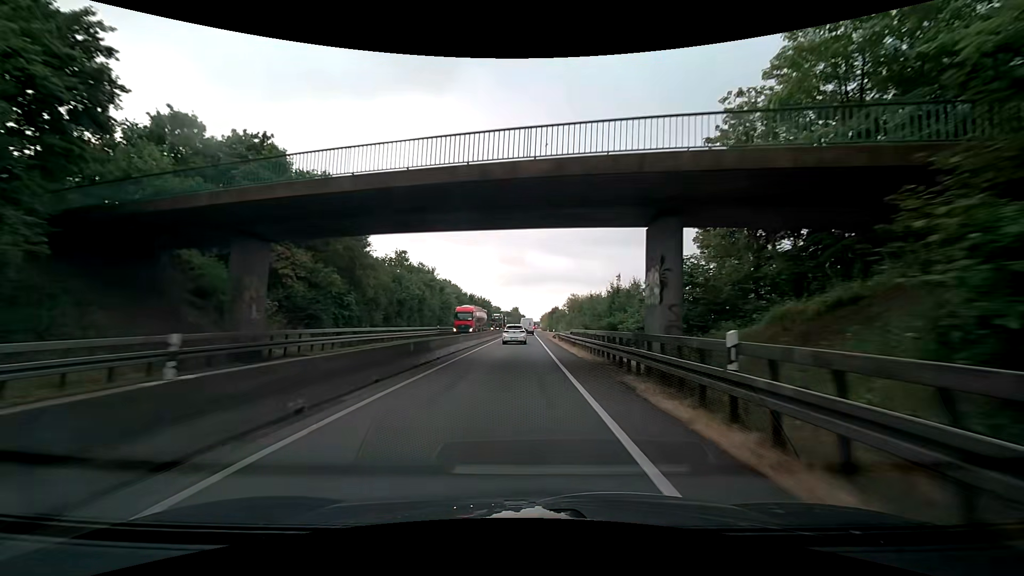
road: trunk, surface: asphalt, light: Day
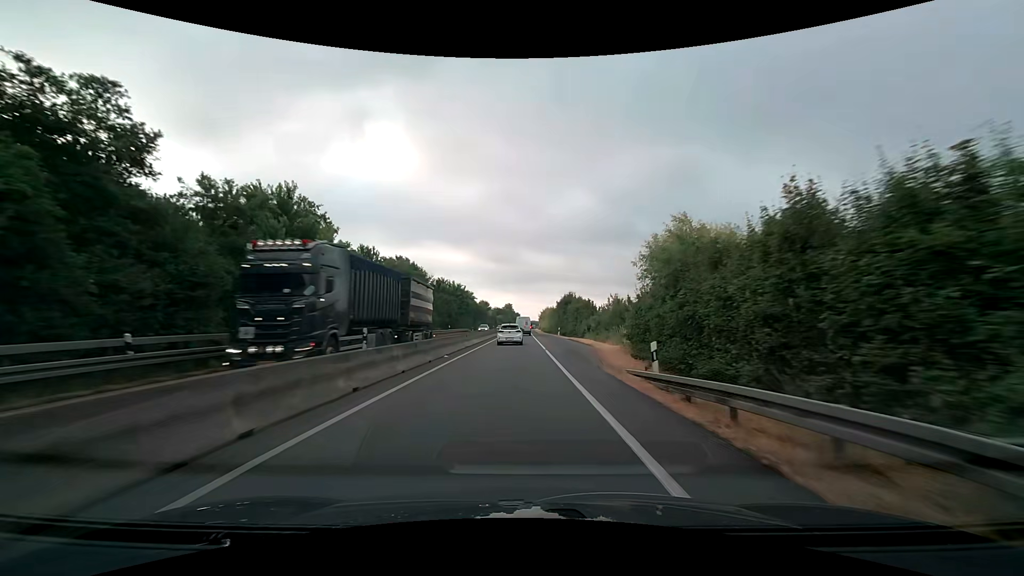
(+0.1, +45.7) m; 0°
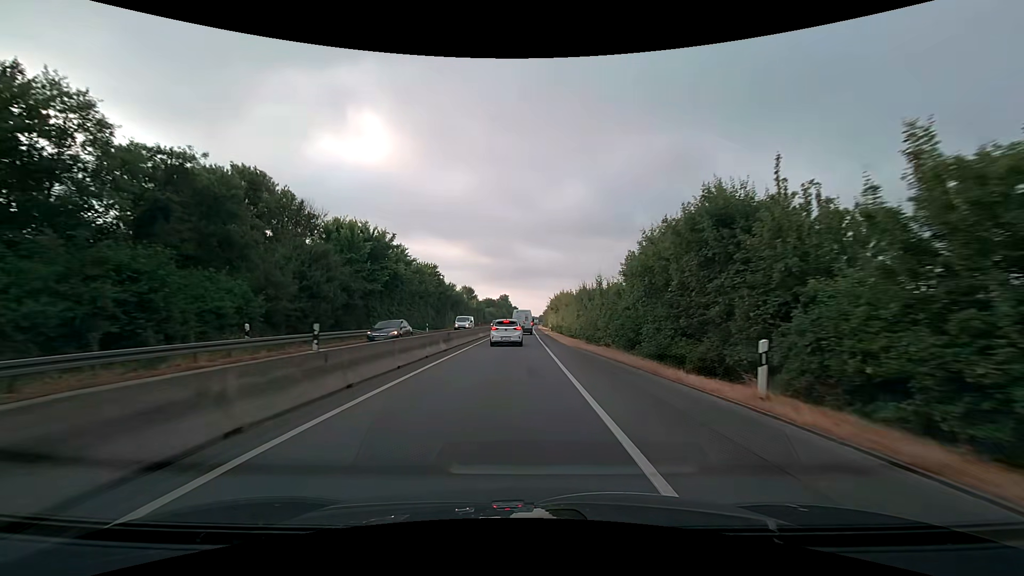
(+0.1, +51.8) m; 0°
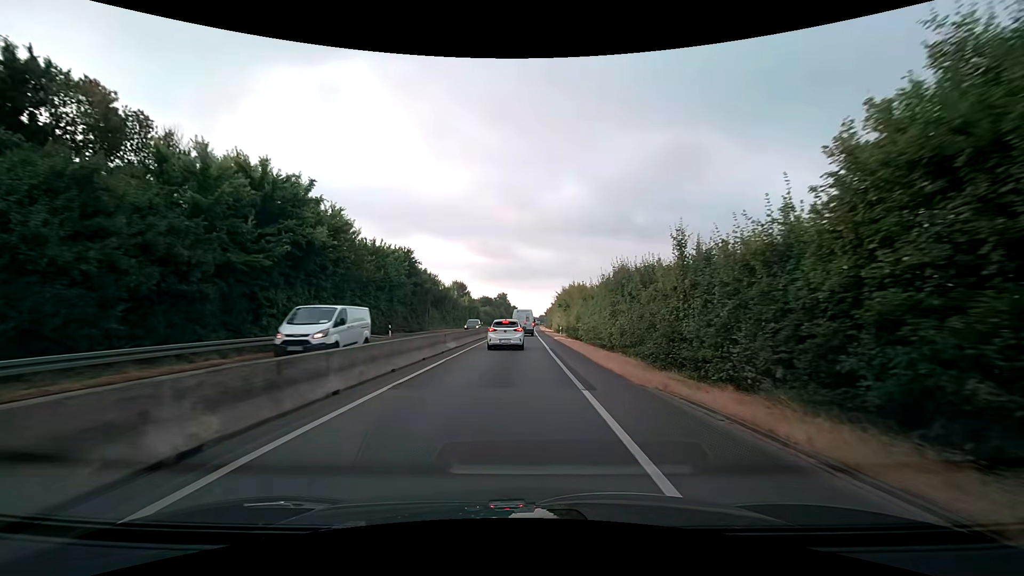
(-0.1, +16.6) m; 0°
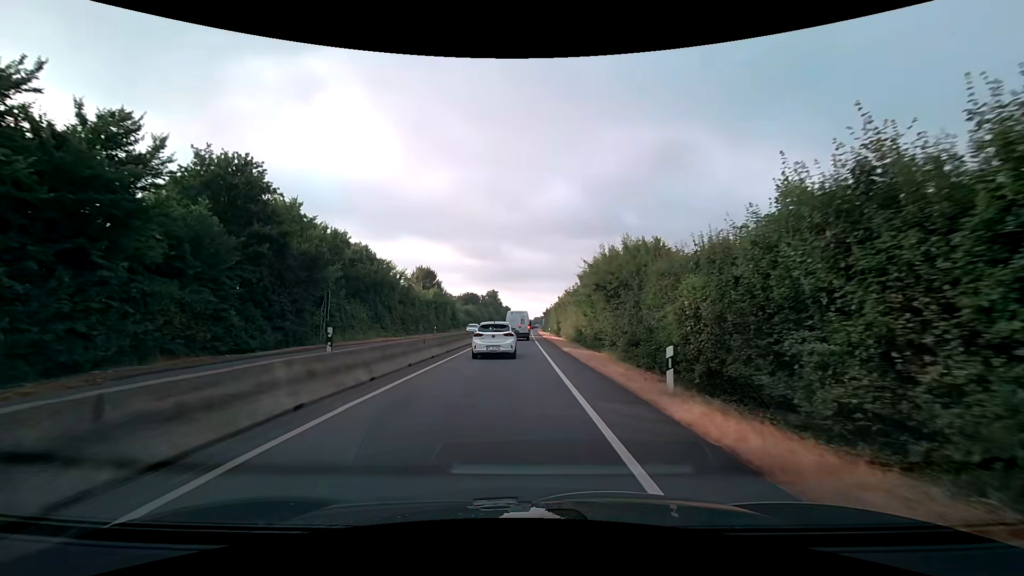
(-0.1, +32.9) m; +1°
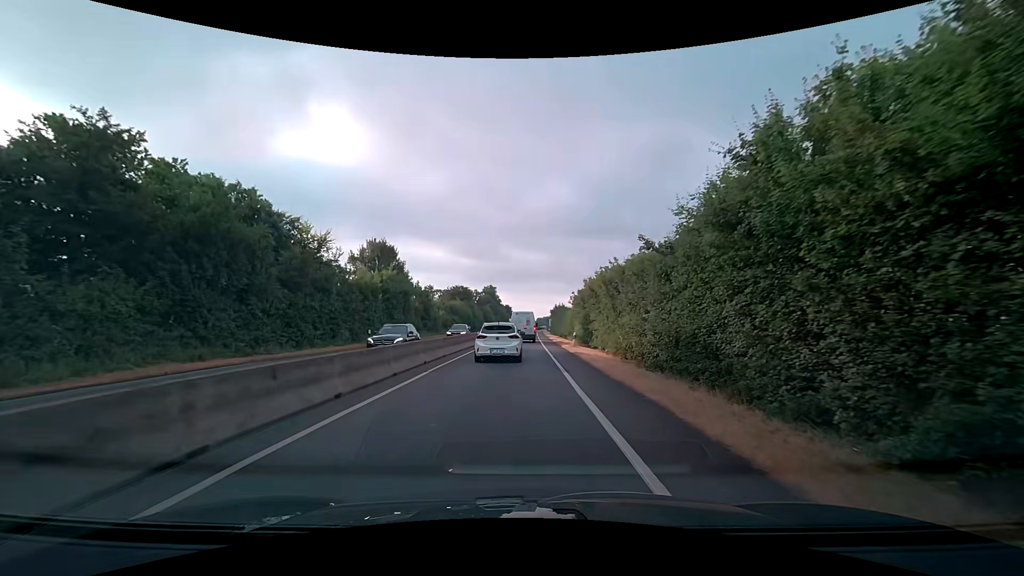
(-0.2, +26.5) m; 0°
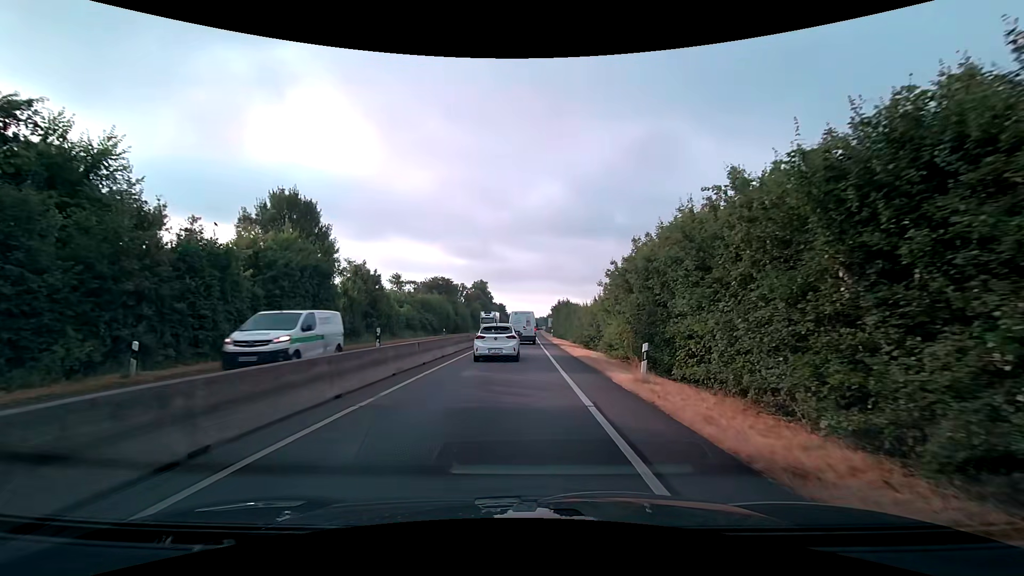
(+0.1, +20.1) m; 0°
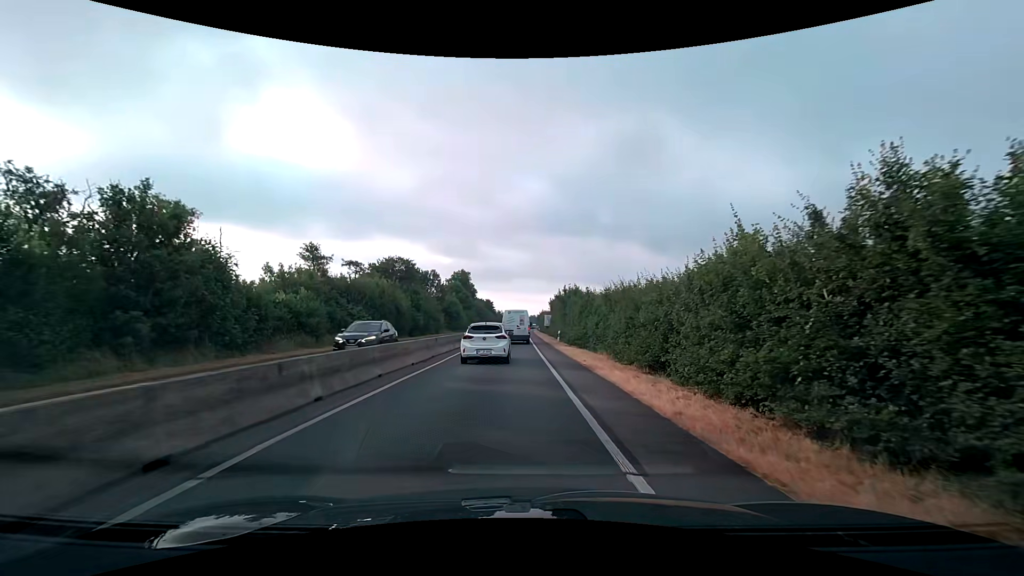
(+0.2, +24.4) m; +1°
(0, +10) (0, +20) (0, +30) (0, +40) (0, +50) (0, +60) (0, +70) (0, +80) (0, +90) (0, +100) m
